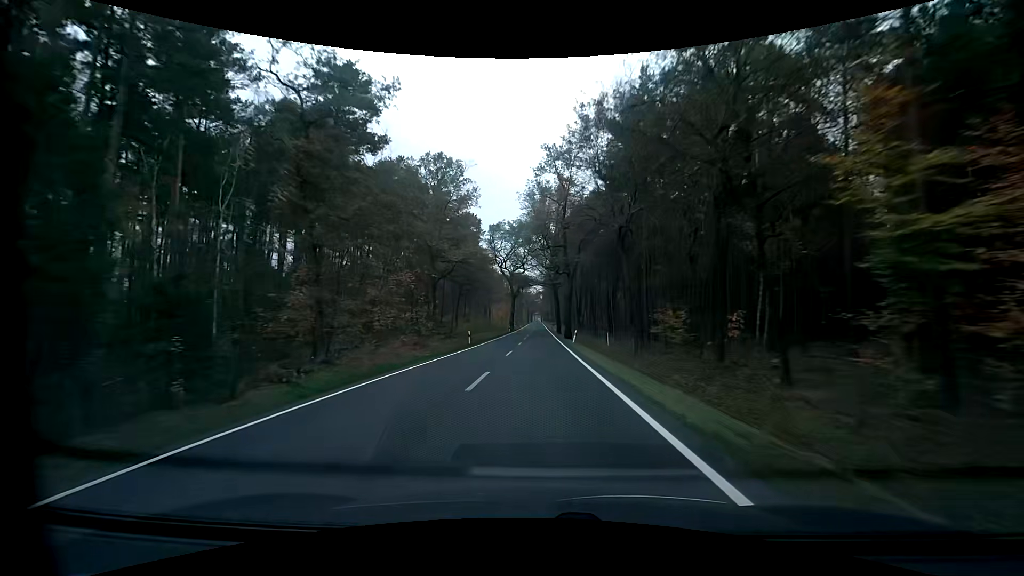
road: primary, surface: asphalt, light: Day
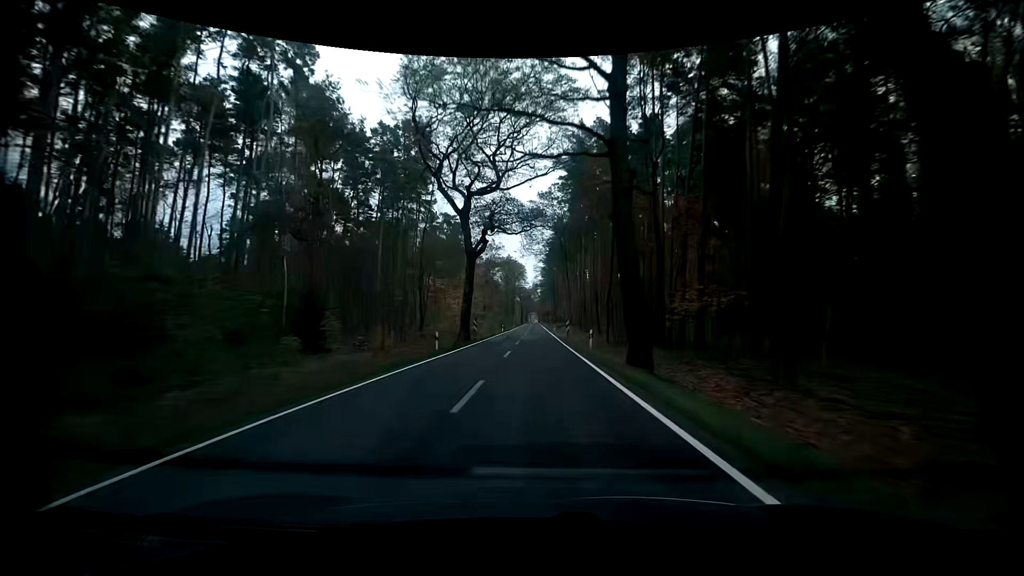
(+0.1, +63.0) m; +1°
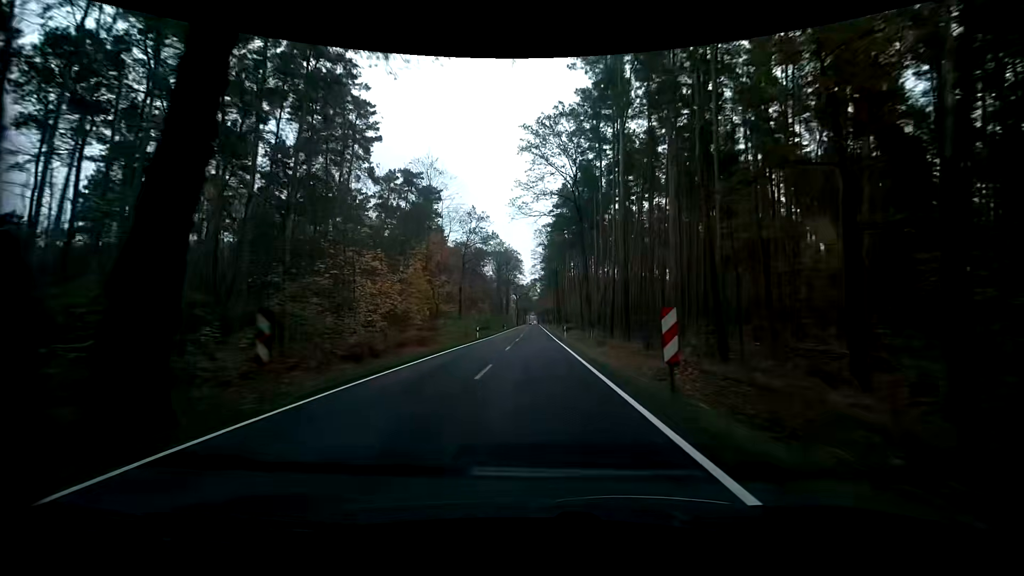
(0.0, +31.9) m; 0°
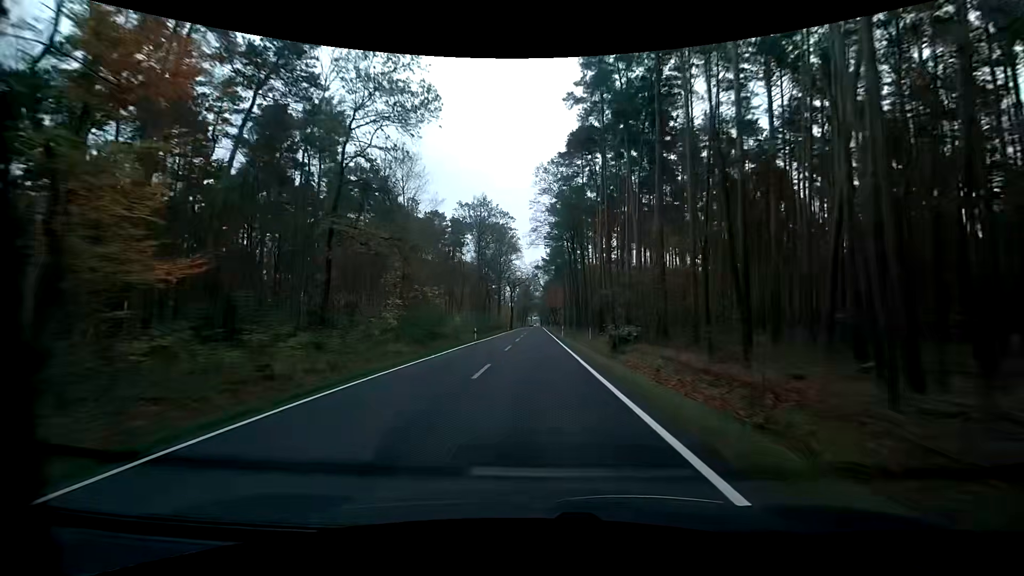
(-0.1, +48.1) m; 0°
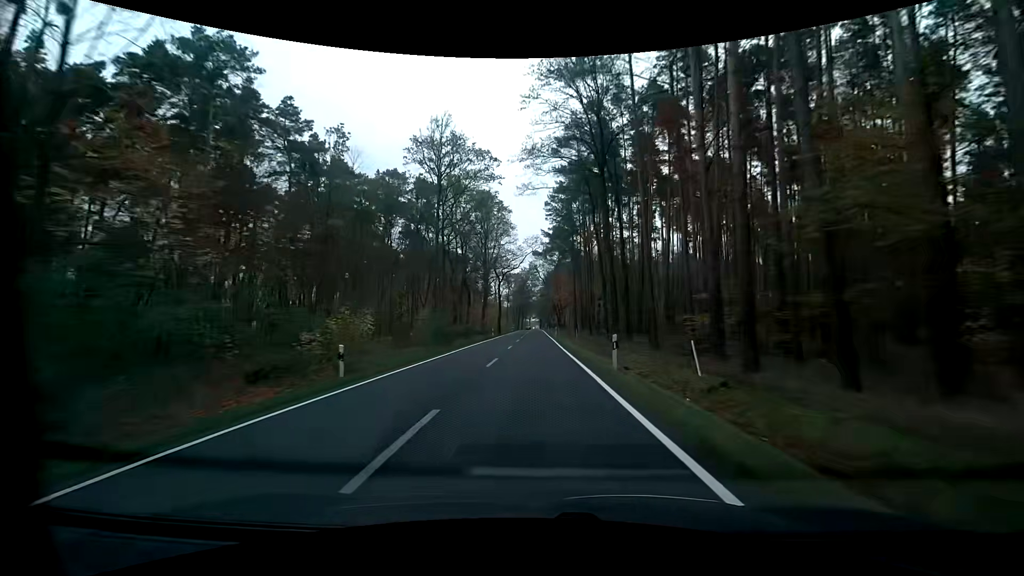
(-0.1, +32.0) m; 0°
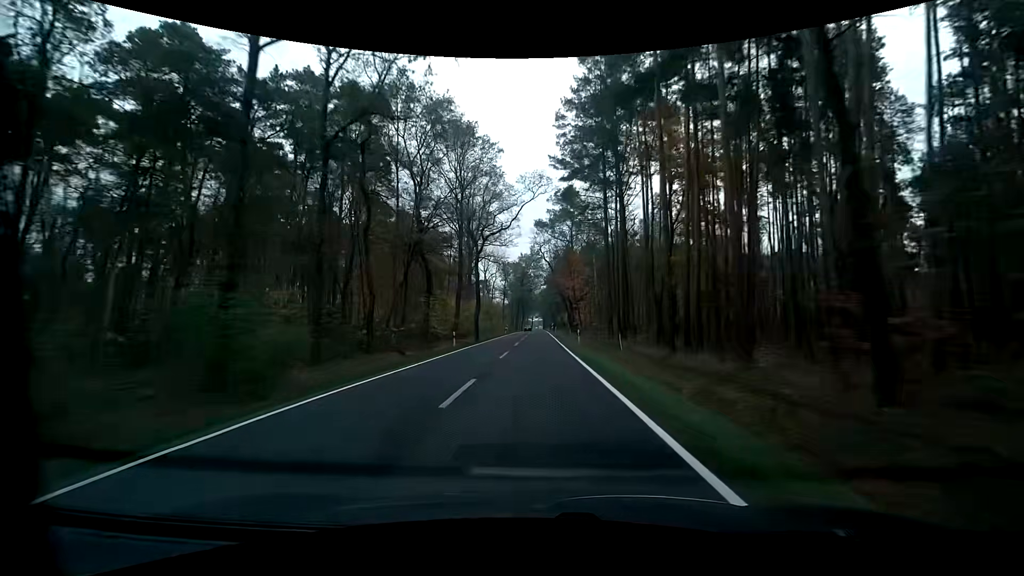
(+0.2, +32.0) m; 0°
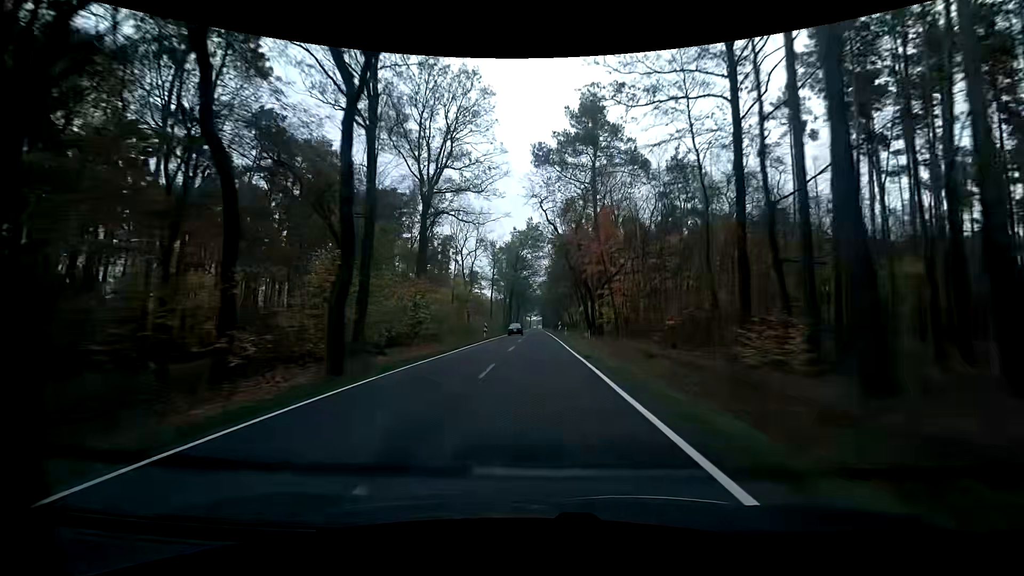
(-0.1, +31.8) m; 0°
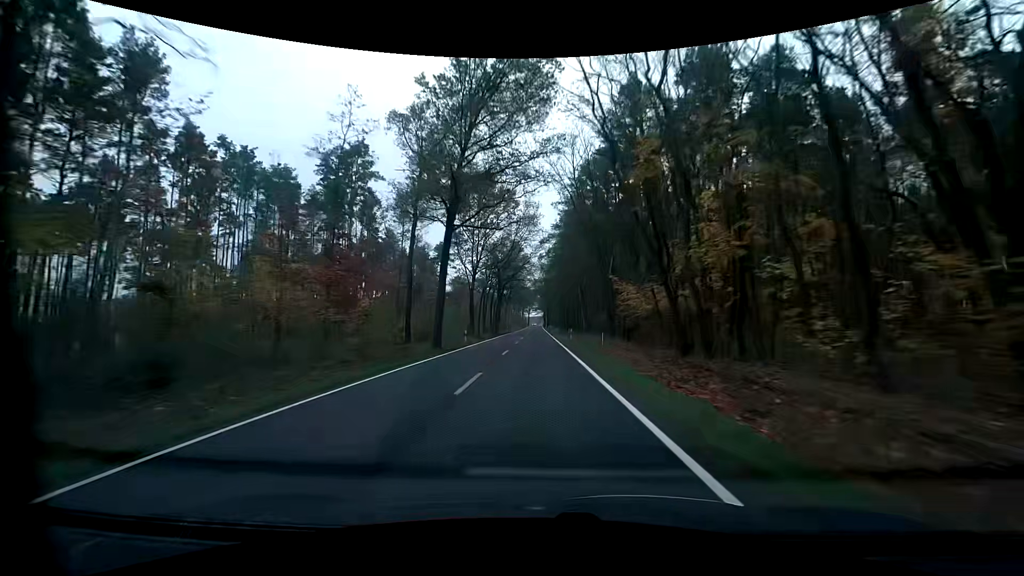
(+0.3, +62.8) m; 0°
(0, +10) (0, +20) (0, +30) (0, +40) (0, +50) (+1, +60) (+1, +70) (+1, +80) (+1, +90) (+1, +100) m
